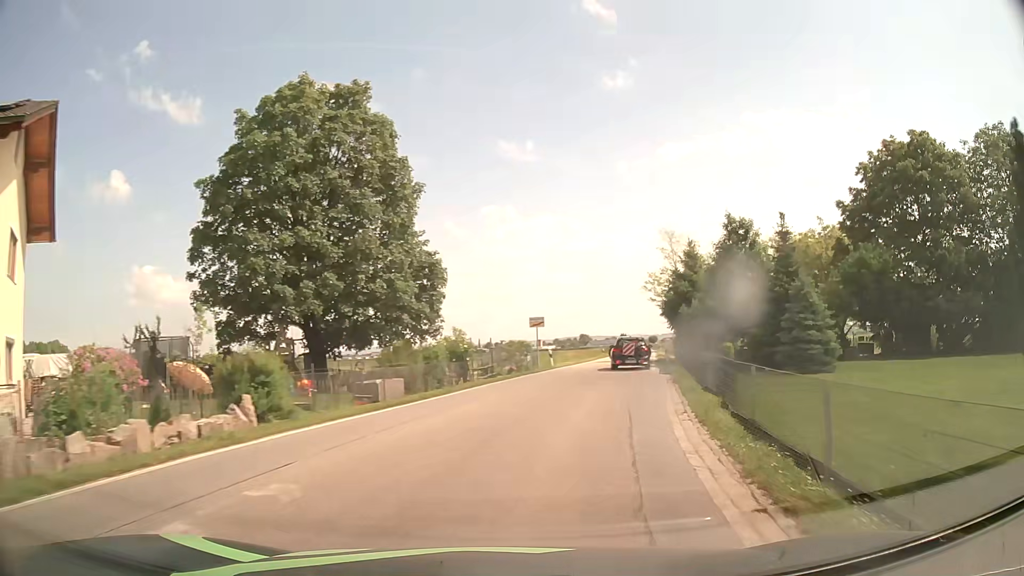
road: secondary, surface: asphalt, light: Day
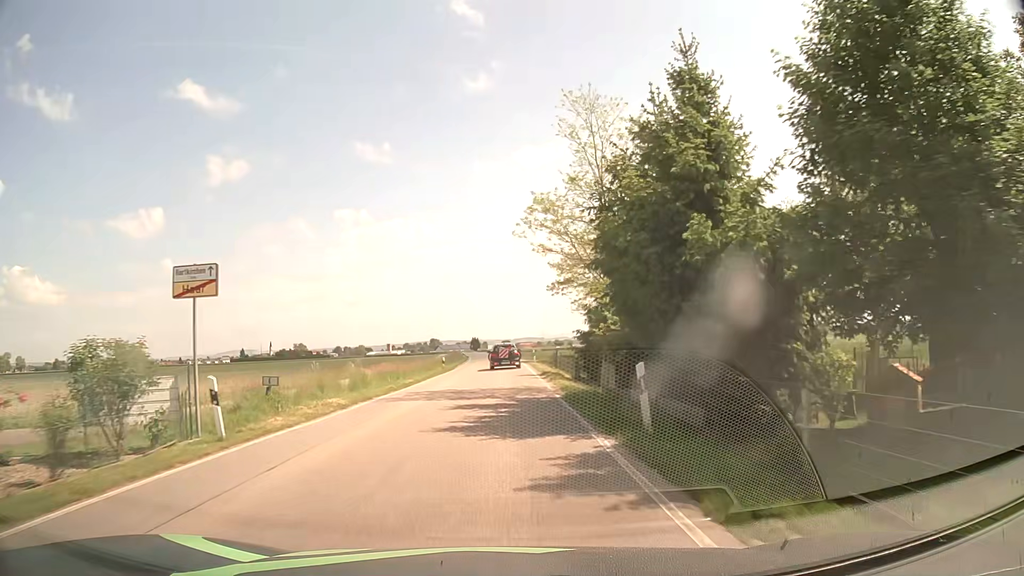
(+4.7, +28.5) m; +13°
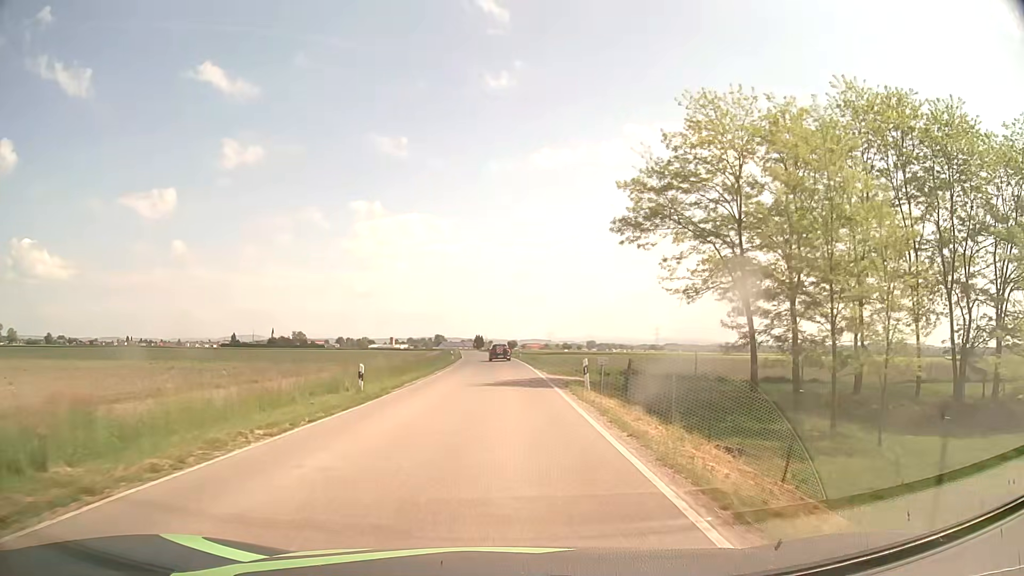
(-0.3, +30.1) m; -1°
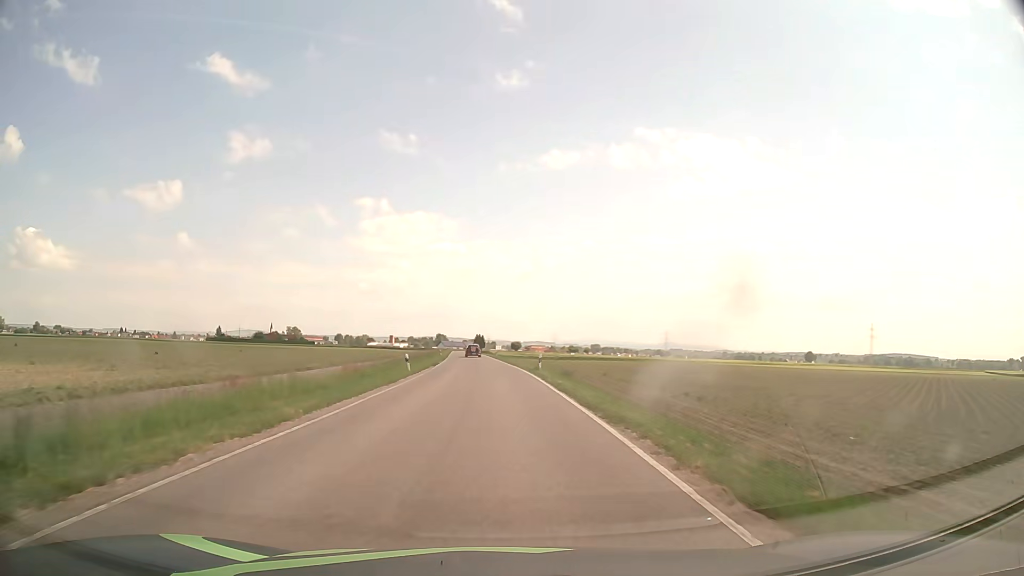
(-0.1, +33.5) m; 0°
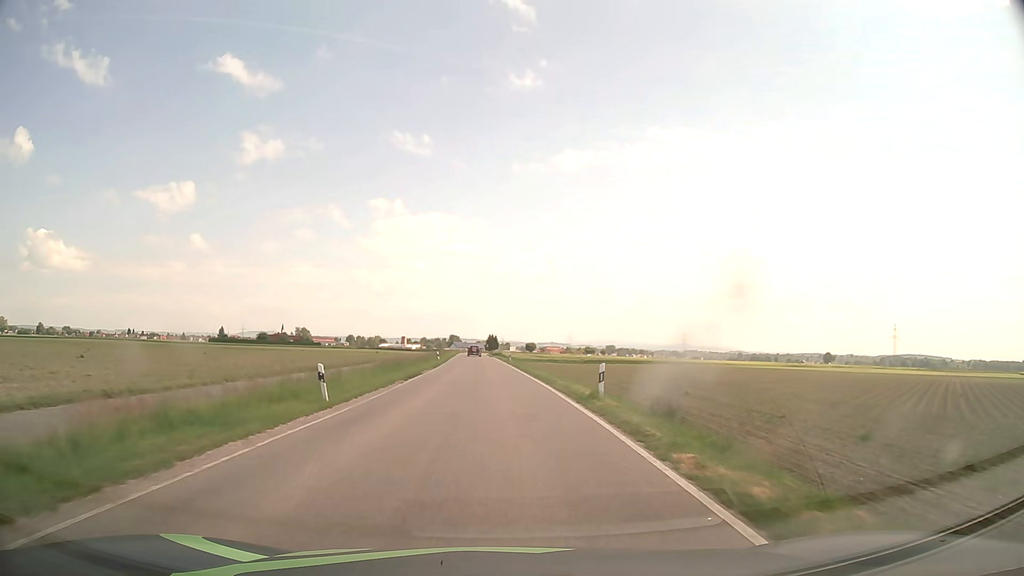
(-0.3, +18.9) m; -2°
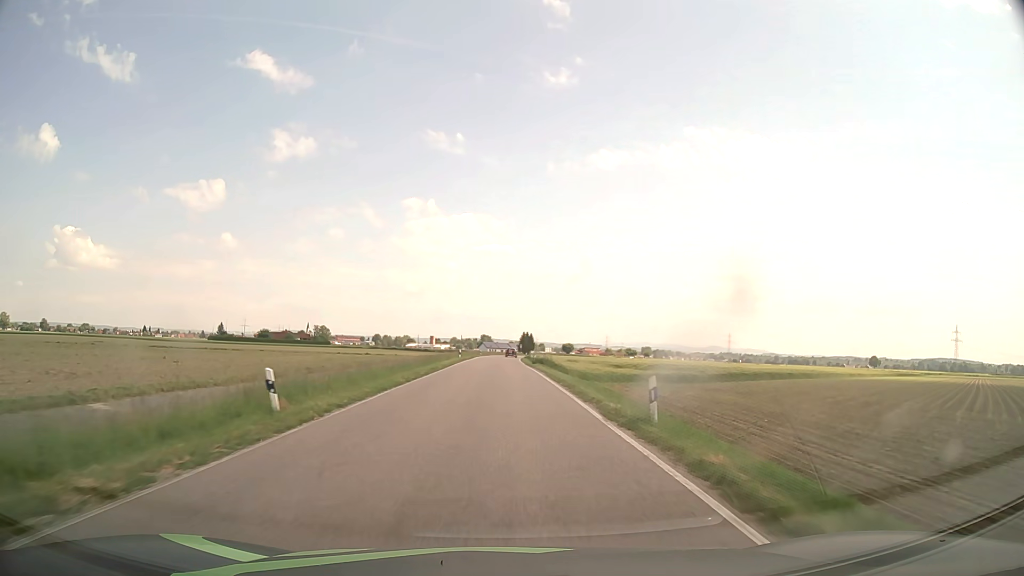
(-1.4, +52.9) m; -3°
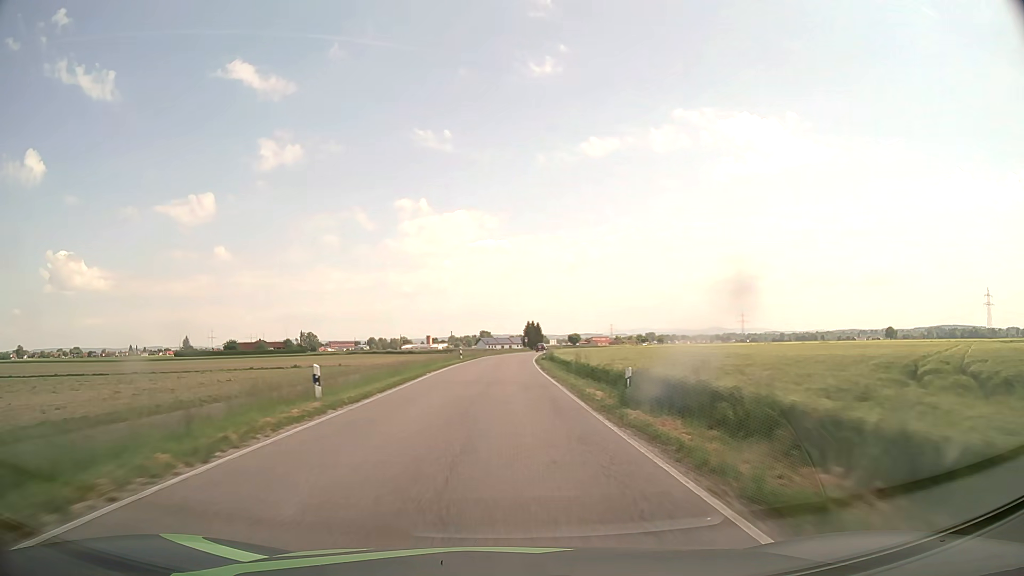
(+0.1, +47.6) m; 0°
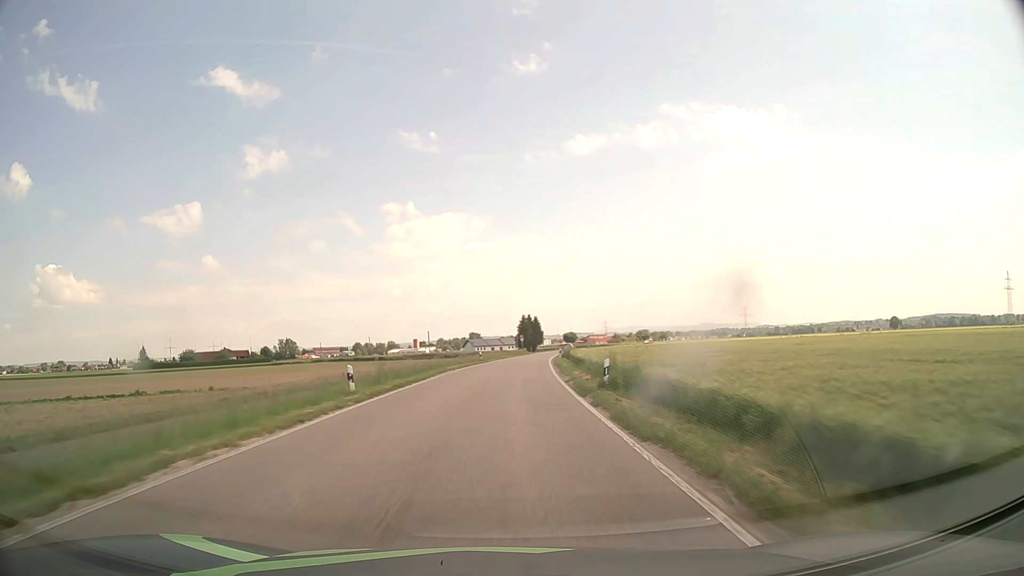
(+0.1, +38.7) m; 0°
(0, +10) (0, +20) (+1, +30) (+1, +40) (+2, +50) (+2, +60) (+3, +70) (+4, +80) (+5, +90) (+7, +100) m
